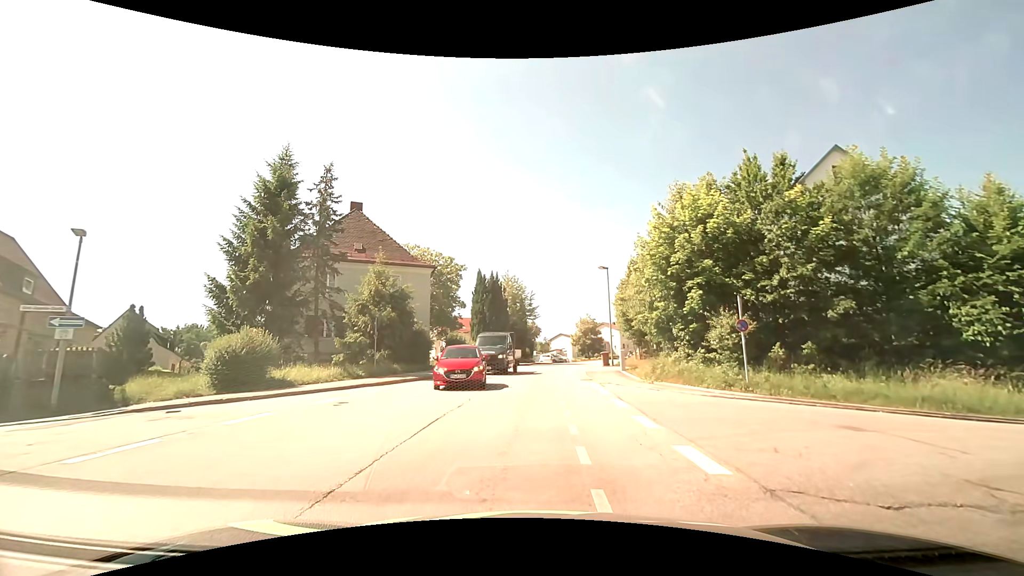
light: Day
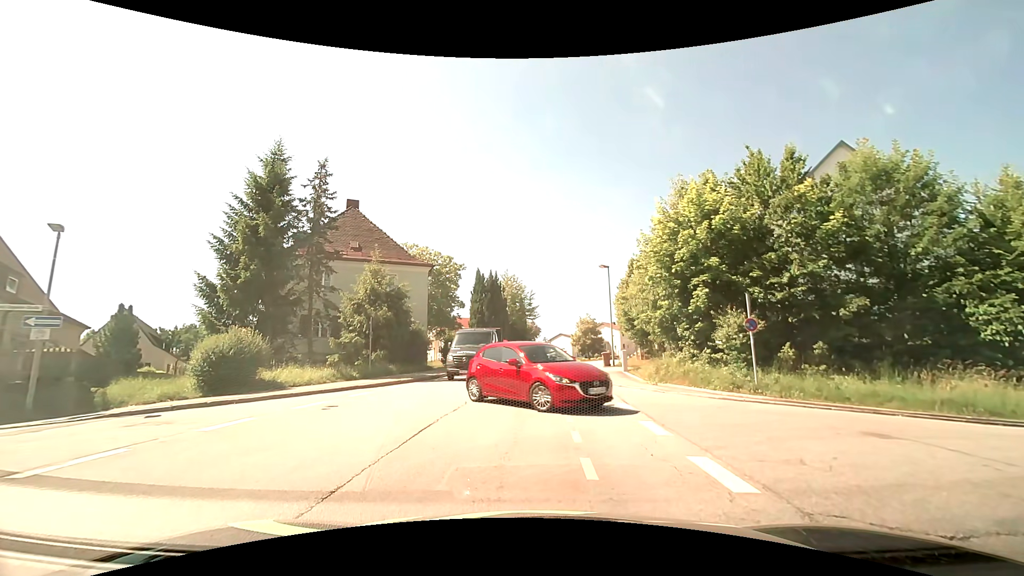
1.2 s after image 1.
(0.0, +0.7) m; 0°
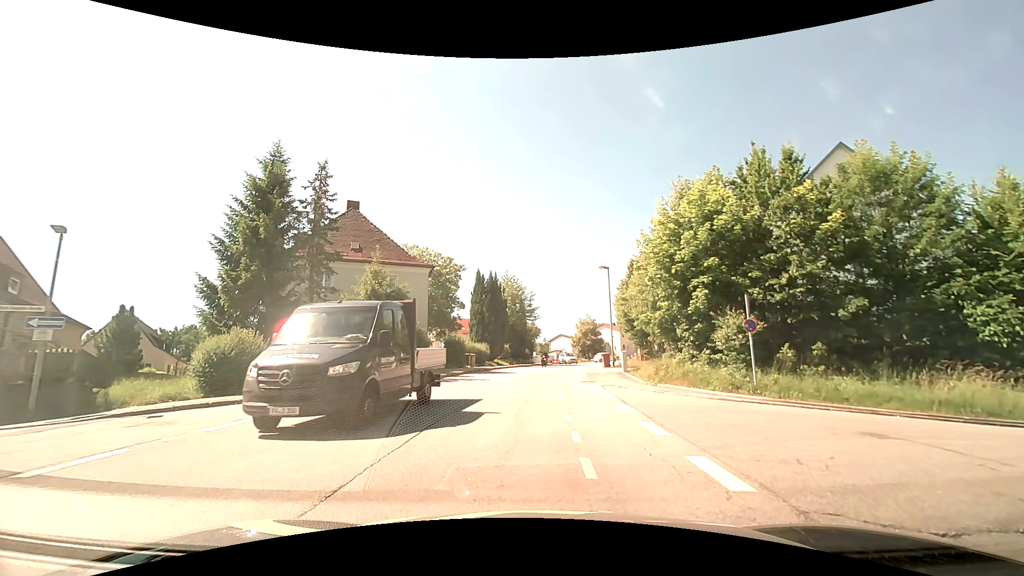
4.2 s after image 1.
(0.0, +0.1) m; 0°
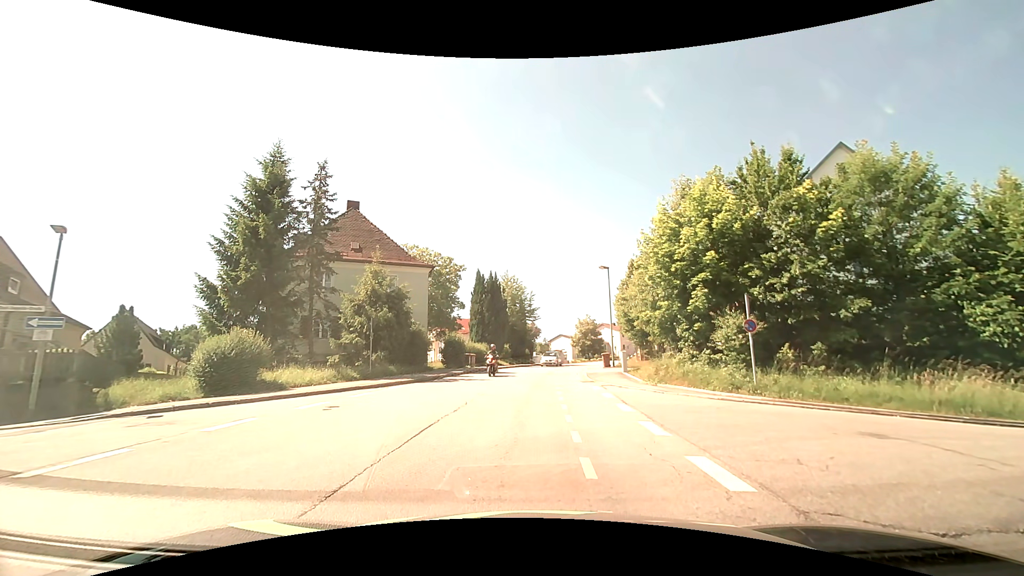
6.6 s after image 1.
(0.0, 0.0) m; 0°
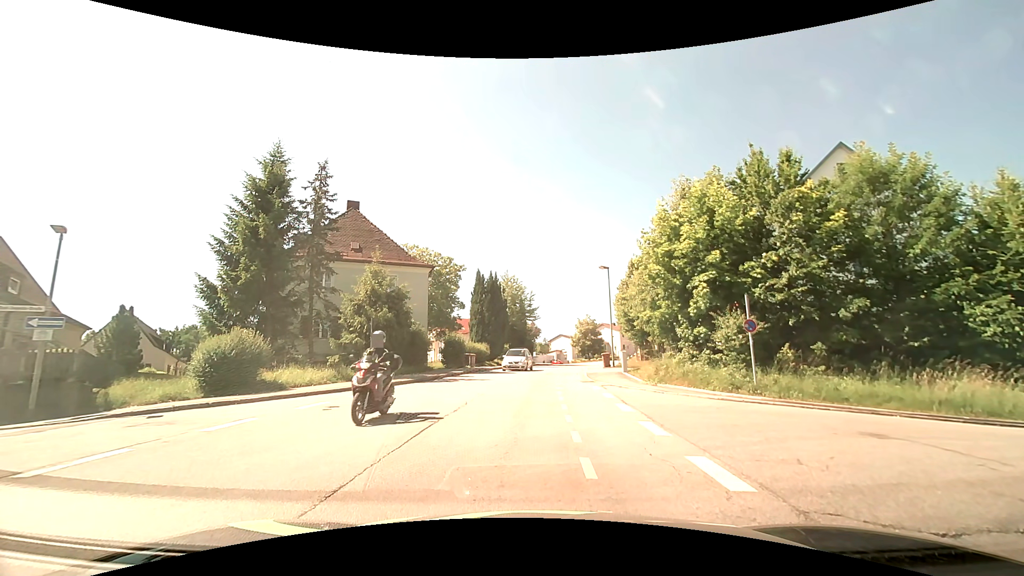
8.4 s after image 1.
(0.0, 0.0) m; 0°
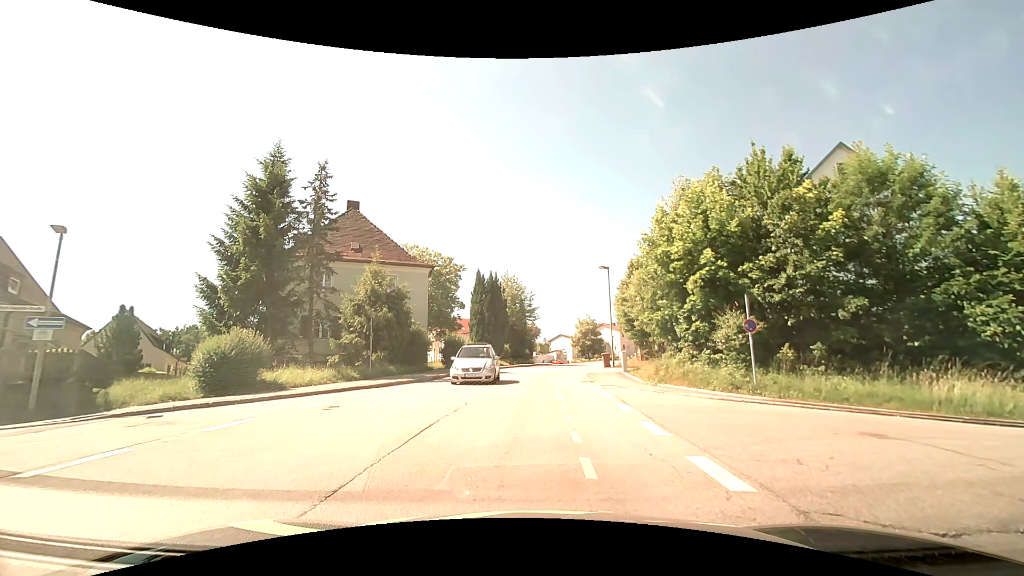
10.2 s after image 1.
(0.0, 0.0) m; 0°
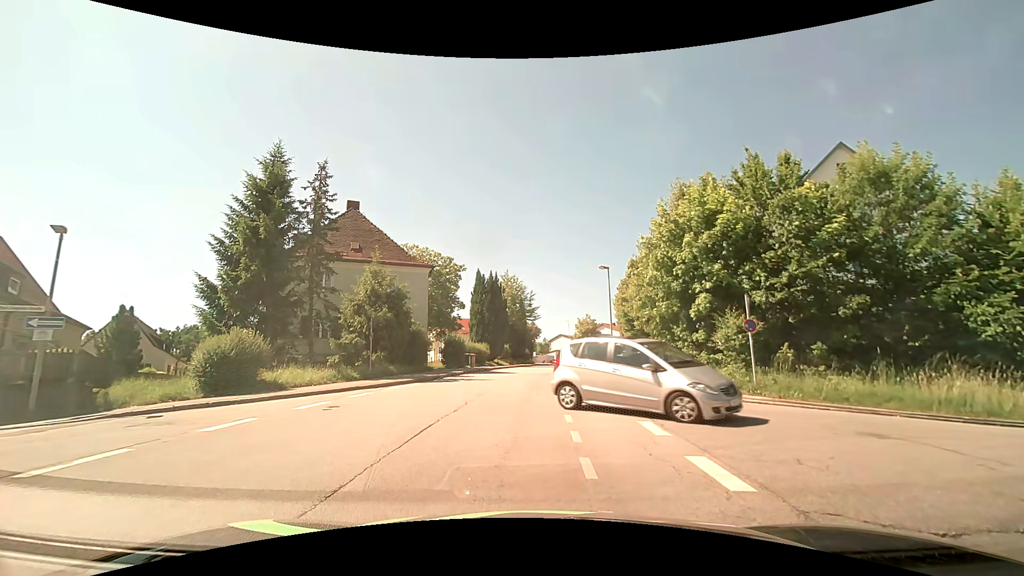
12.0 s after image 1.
(0.0, 0.0) m; 0°
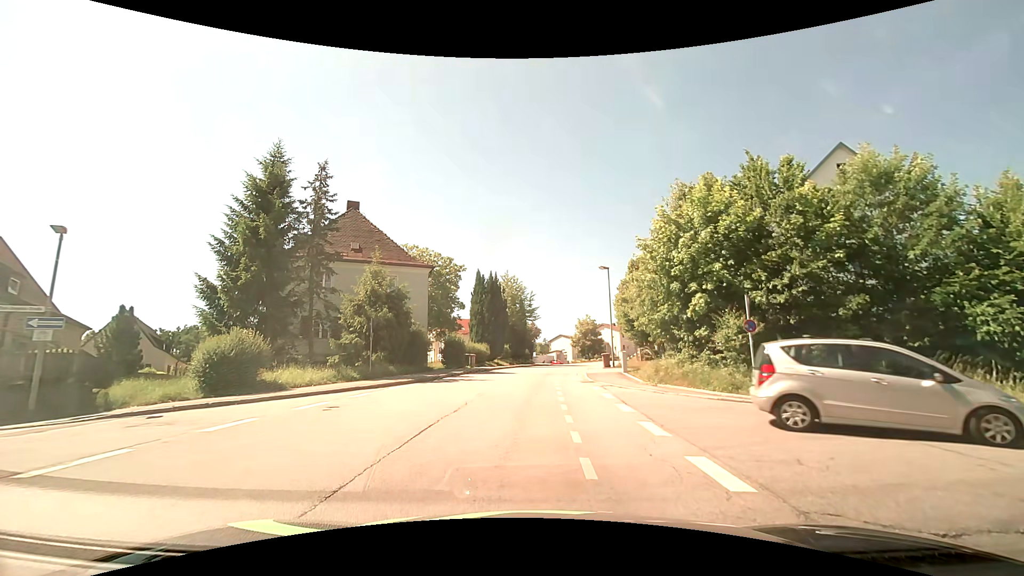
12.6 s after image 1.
(0.0, 0.0) m; 0°
